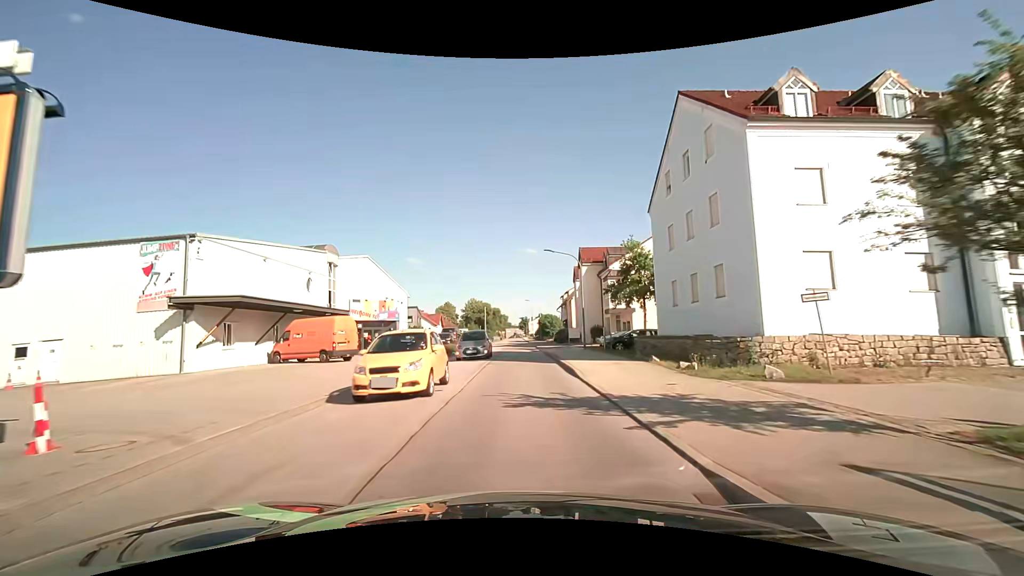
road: unclassified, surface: asphalt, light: Day
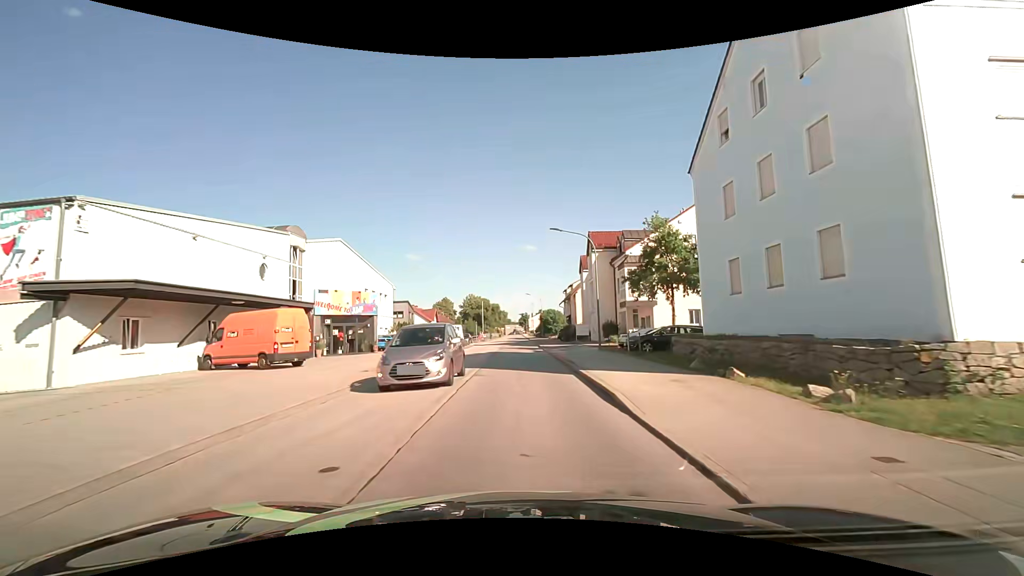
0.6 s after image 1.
(0.0, +6.9) m; 0°
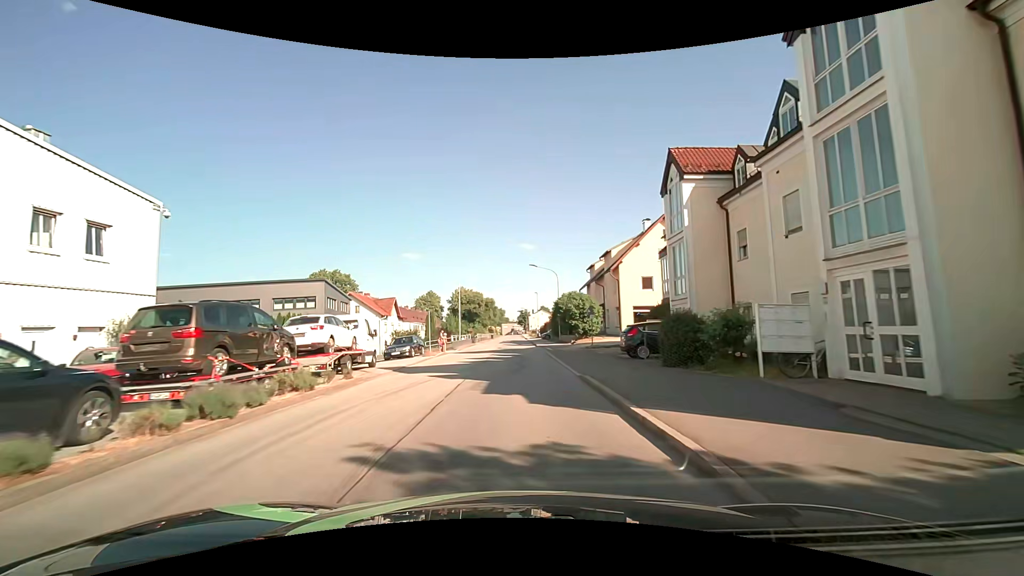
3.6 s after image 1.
(+0.2, +35.1) m; 0°
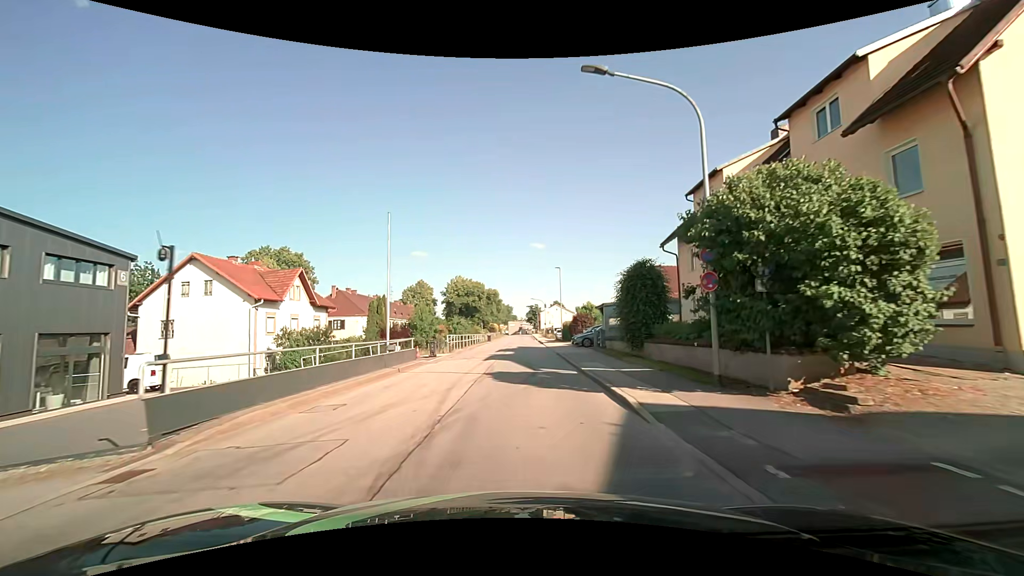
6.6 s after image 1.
(0.0, +34.5) m; -1°
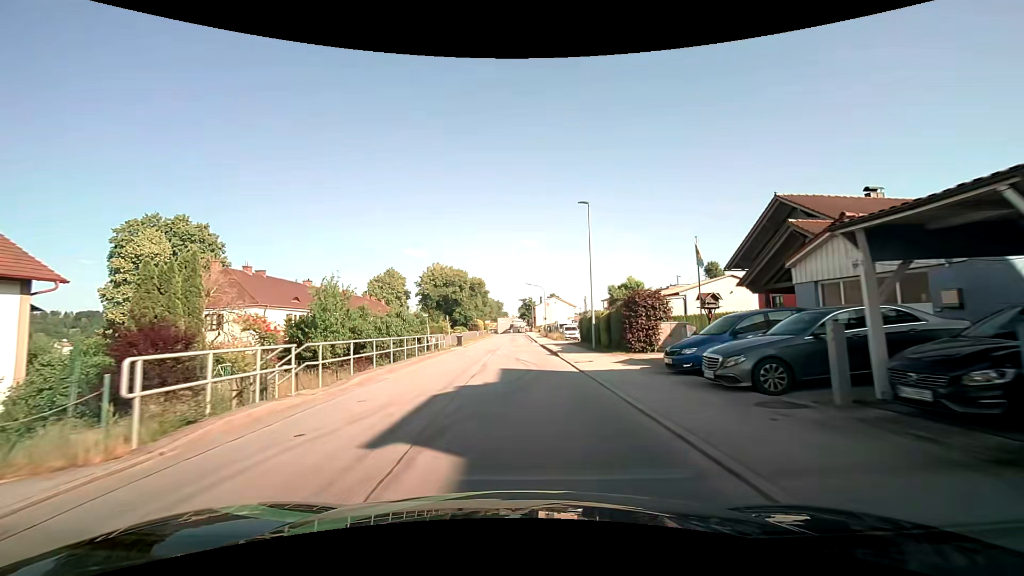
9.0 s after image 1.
(+0.2, +27.3) m; +1°
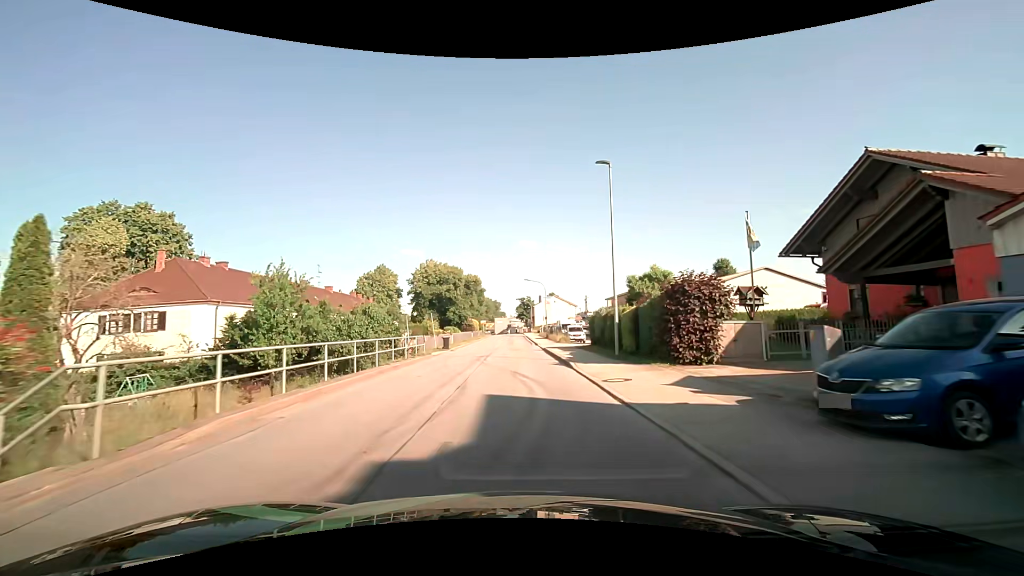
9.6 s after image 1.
(0.0, +6.8) m; 0°
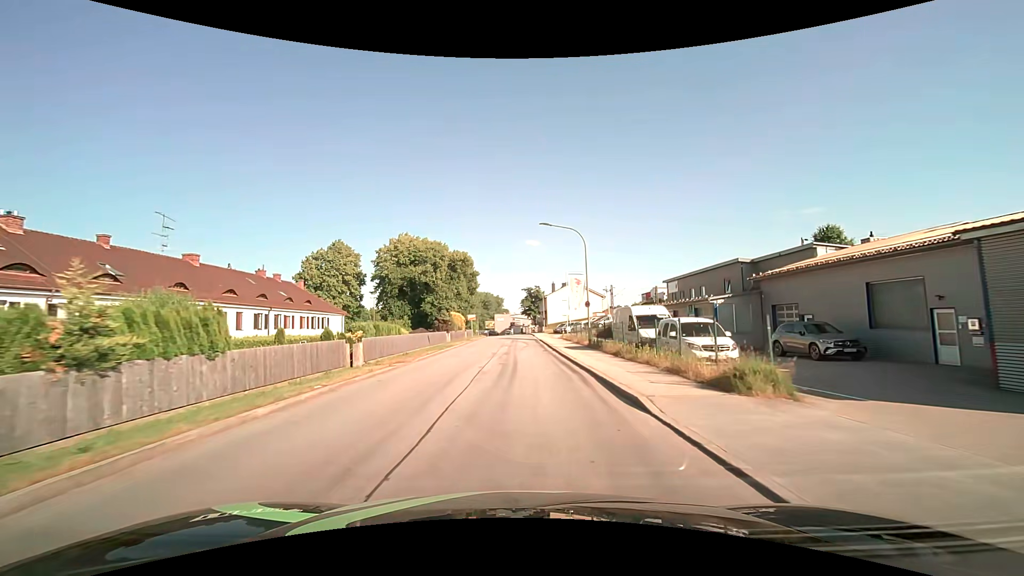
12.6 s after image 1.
(-0.2, +33.8) m; -1°
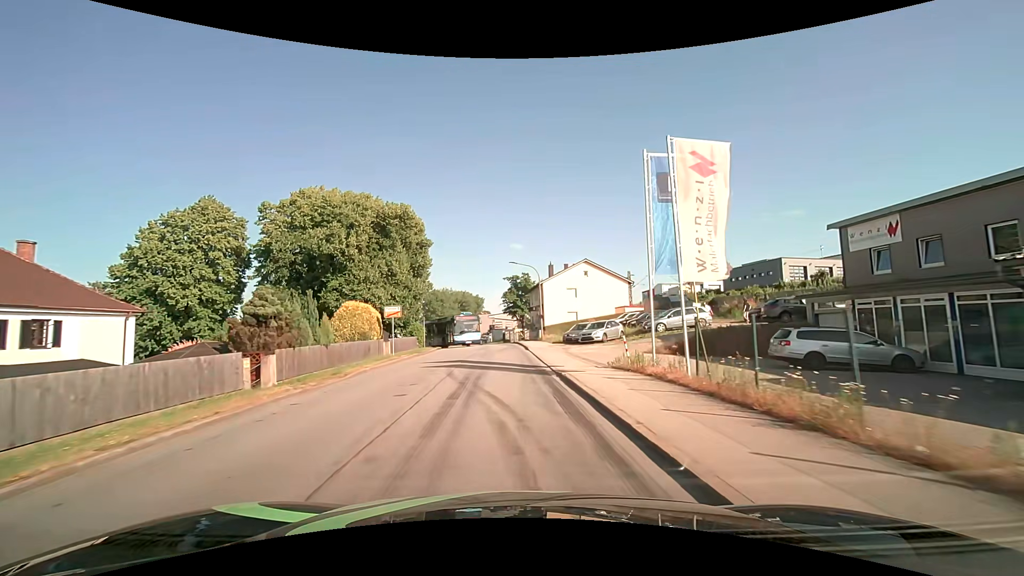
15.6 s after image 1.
(+0.6, +33.7) m; +2°
(0, +10) (0, +20) (0, +30) (-1, +40) (-2, +50) (-7, +59) (-14, +66) (-21, +72) (-29, +79) (-34, +87) m
